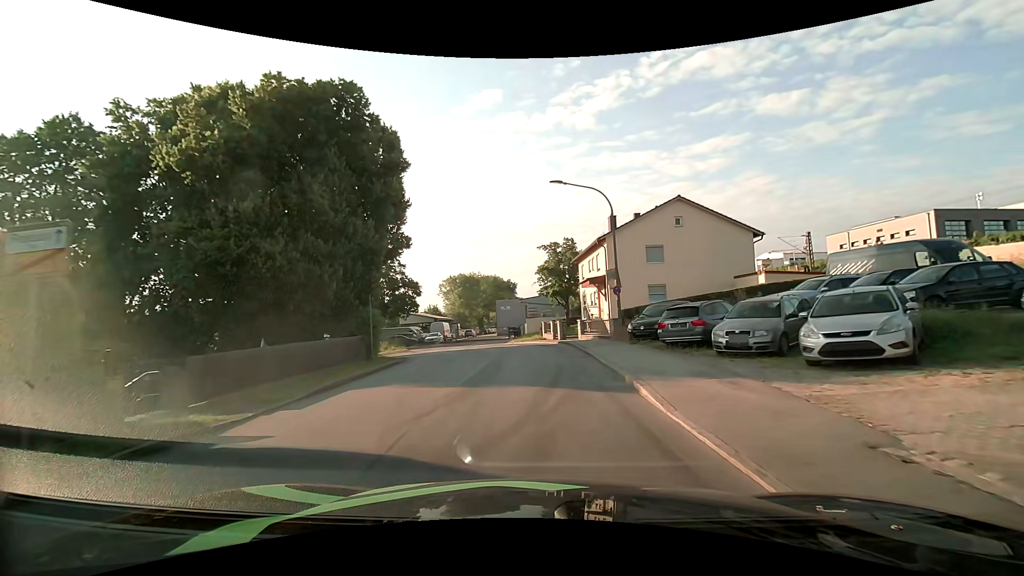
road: unclassified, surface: asphalt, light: Day
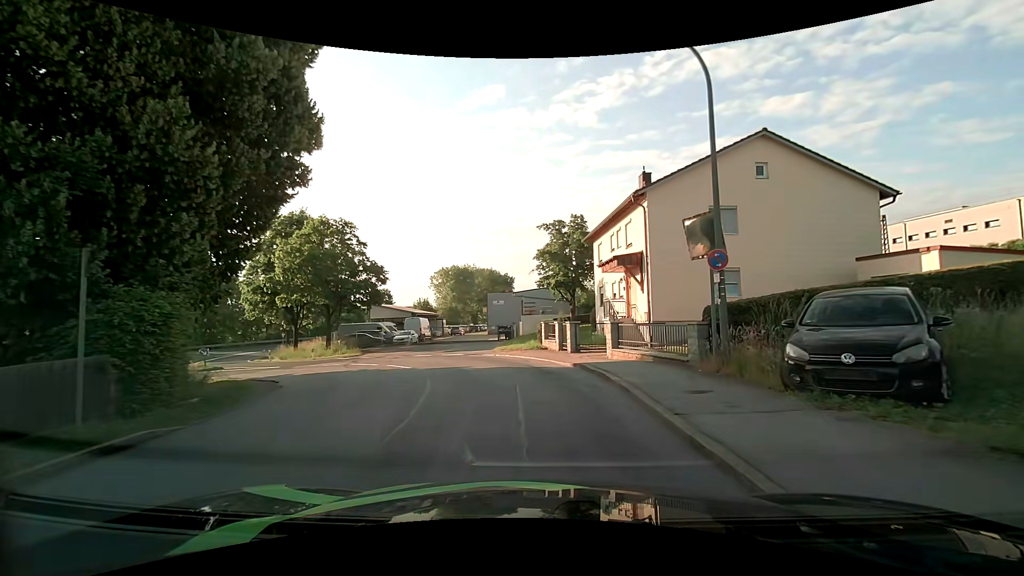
(+0.1, +12.4) m; +1°
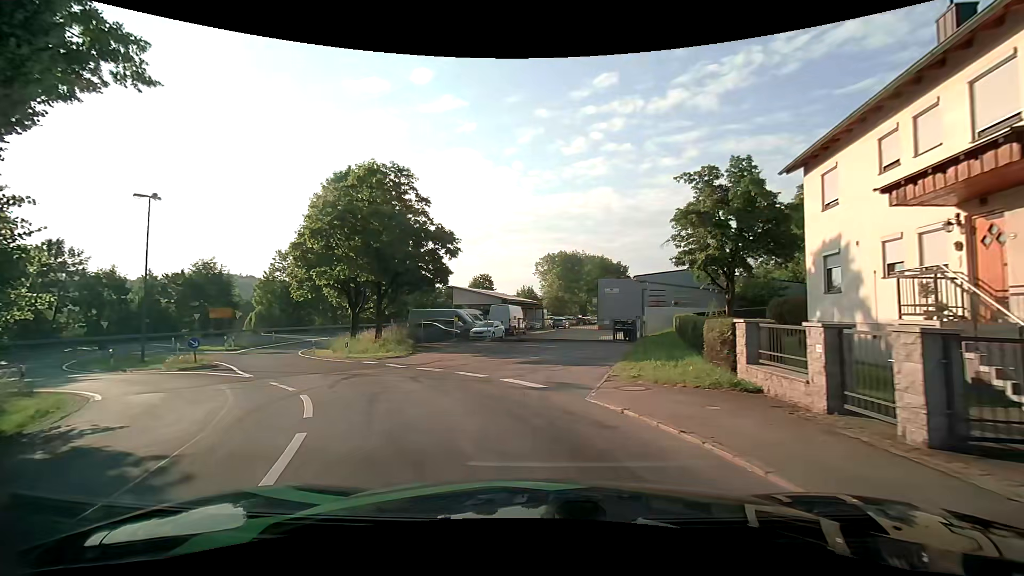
(-1.0, +13.7) m; -12°
(-2, +10) (-7, +19) (-13, +26) (-18, +35) (-22, +44) (-24, +54) (-22, +63) (-18, +72) (-14, +81) (-9, +90) m
